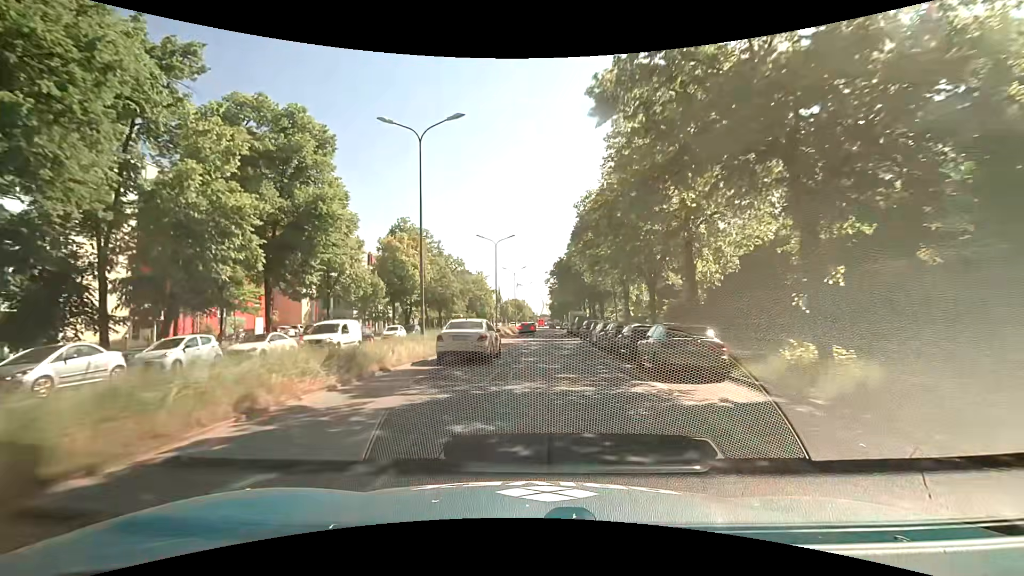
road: primary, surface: asphalt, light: Day
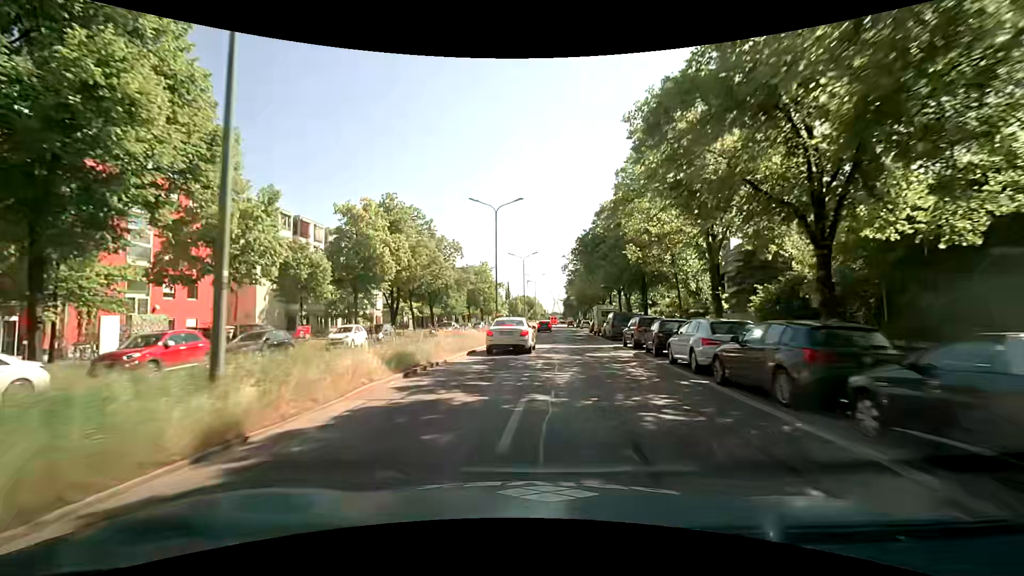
(-0.2, +15.2) m; -1°
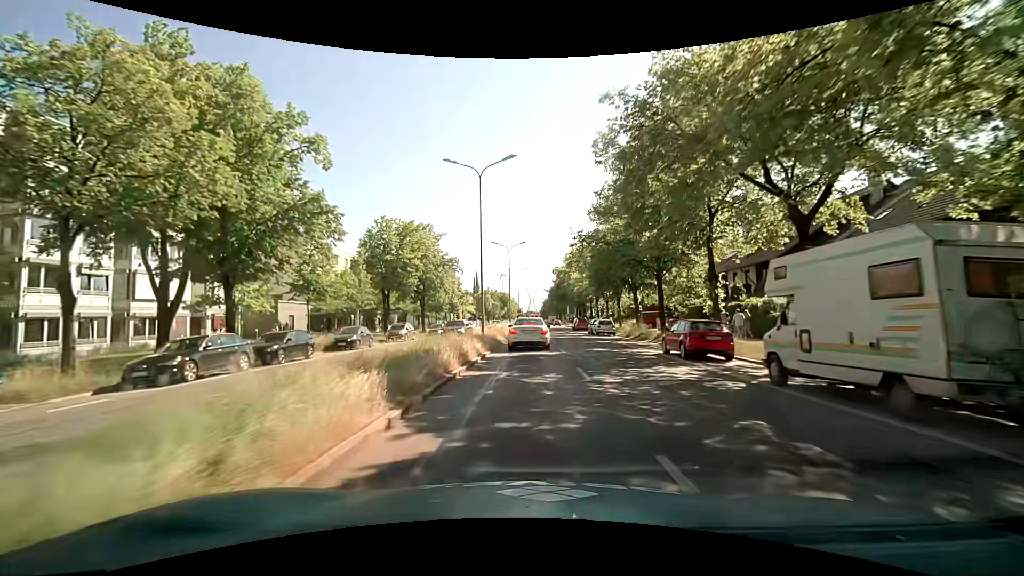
(0.0, +39.8) m; +3°
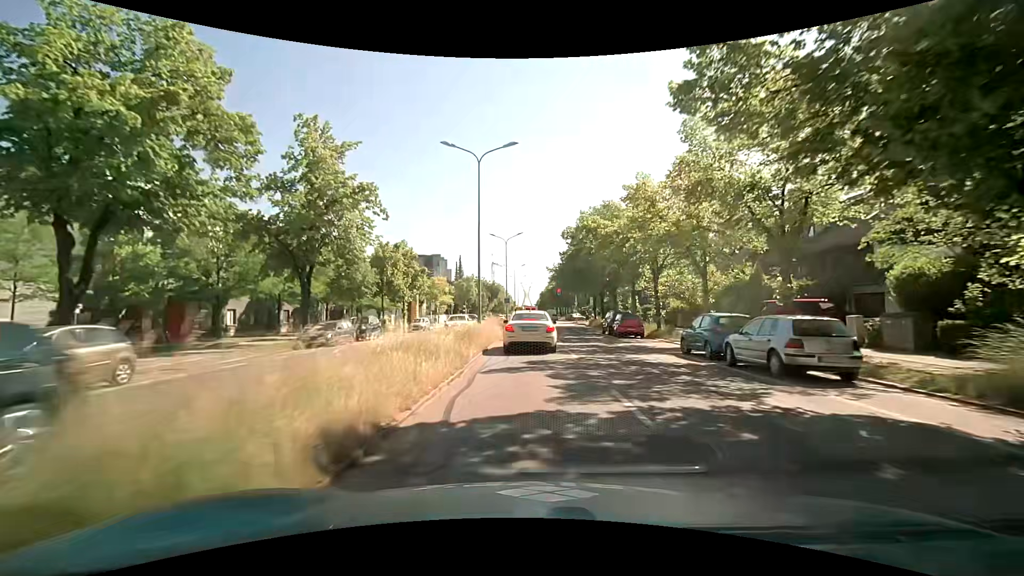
(-0.2, +32.2) m; 0°
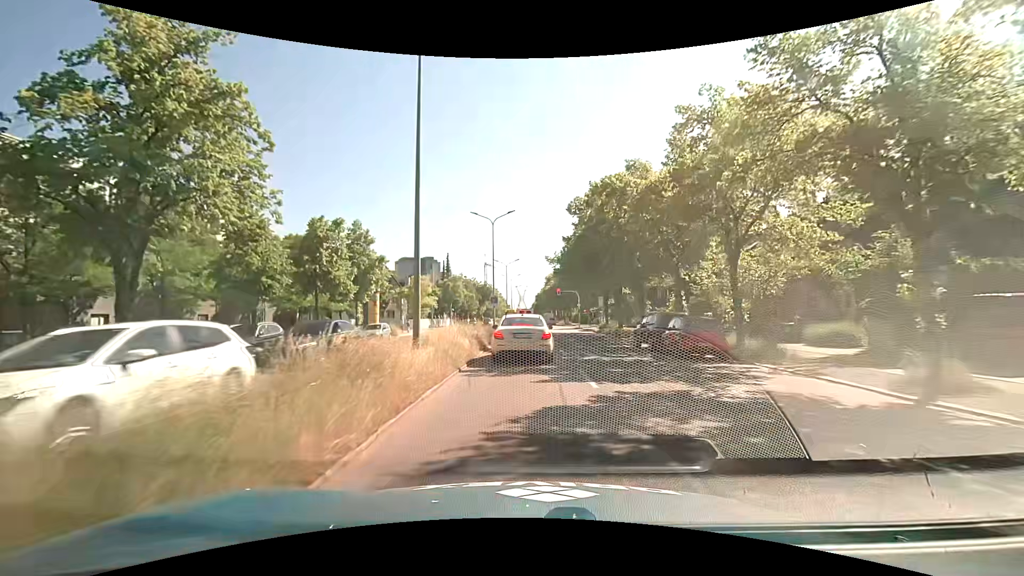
(+0.2, +13.3) m; +2°
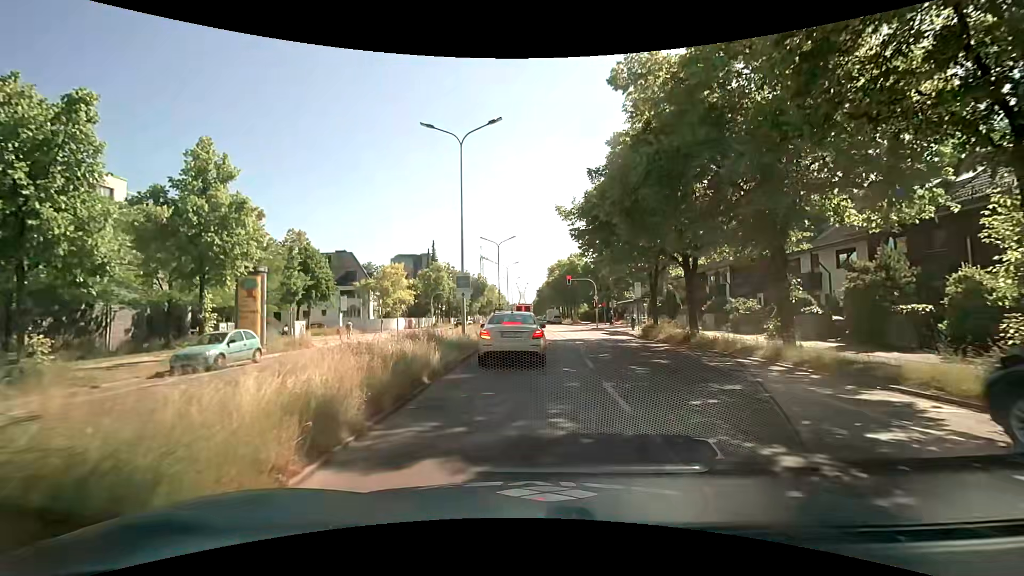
(-0.3, +19.2) m; -1°
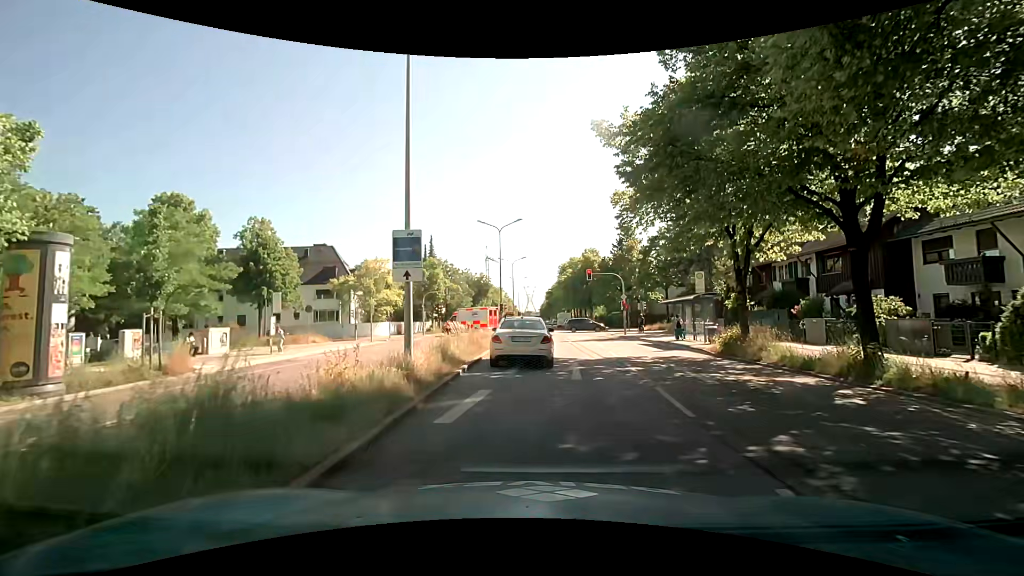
(-0.2, +11.7) m; -1°
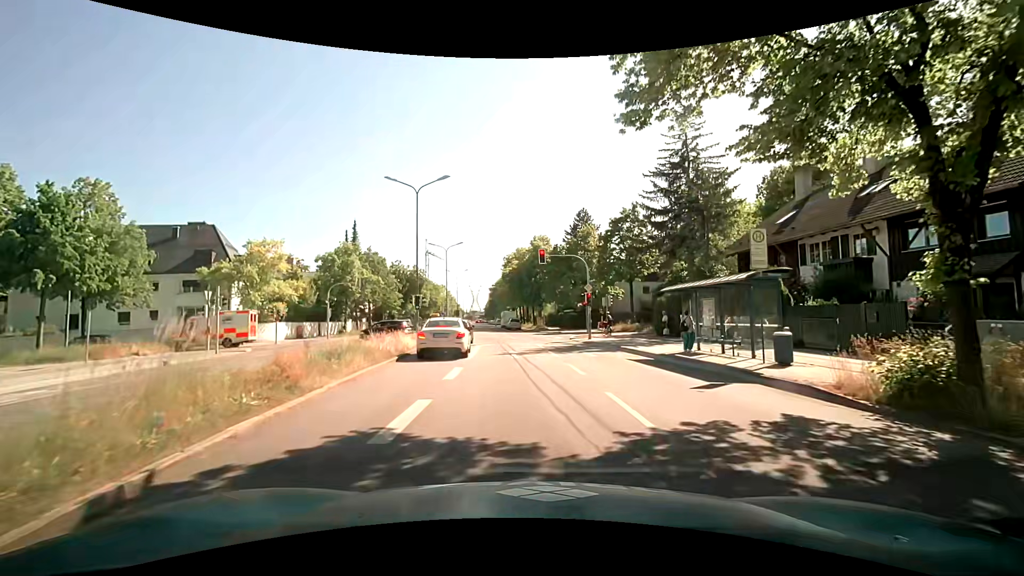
(+0.7, +13.2) m; +6°
(0, +10) (-1, +20) (-2, +30) (-4, +40) (-6, +50) (-7, +59) (-9, +69) (-10, +79) (-11, +89) (-12, +99) m
